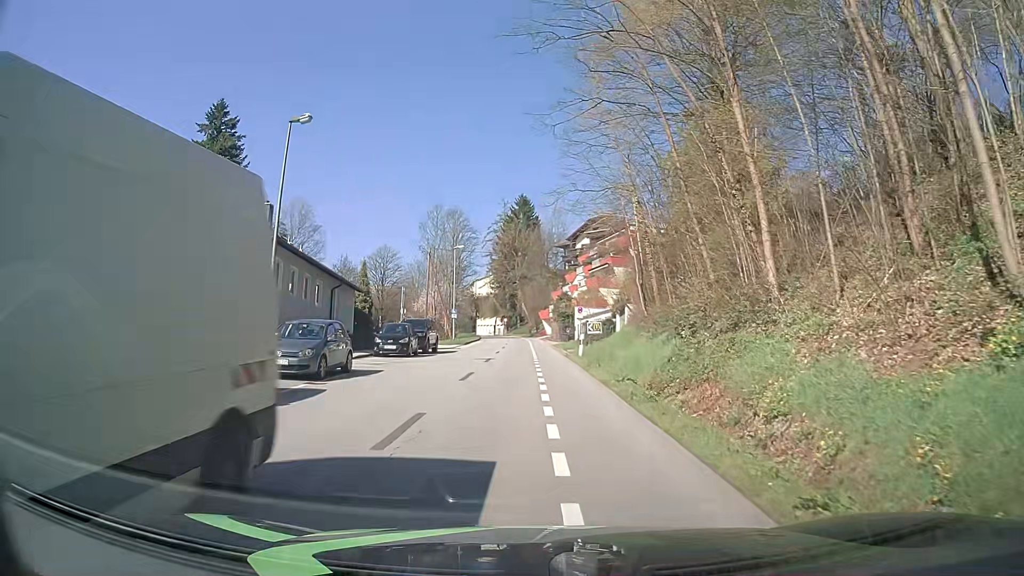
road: tertiary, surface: asphalt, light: Day
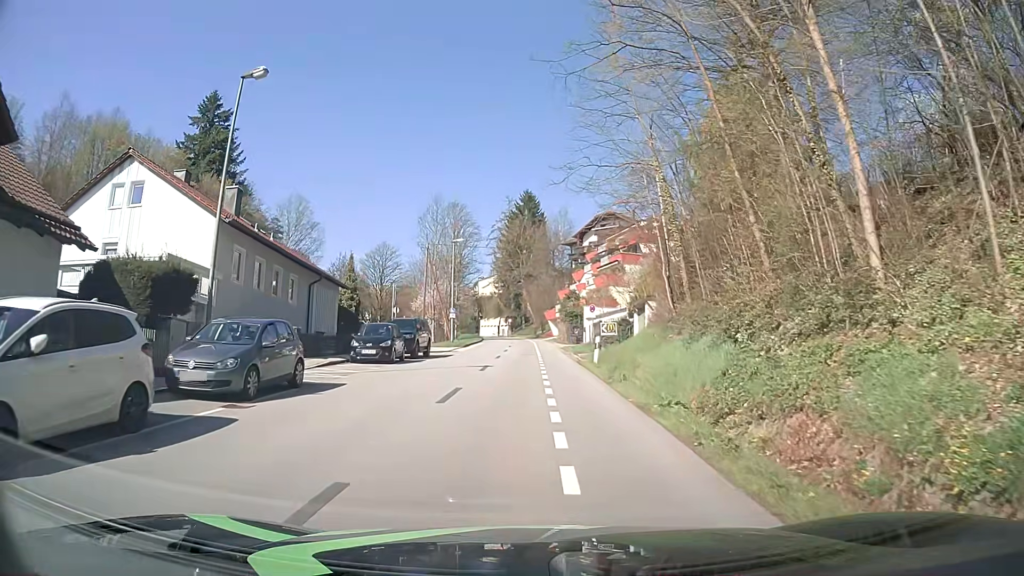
(0.0, +4.7) m; -1°
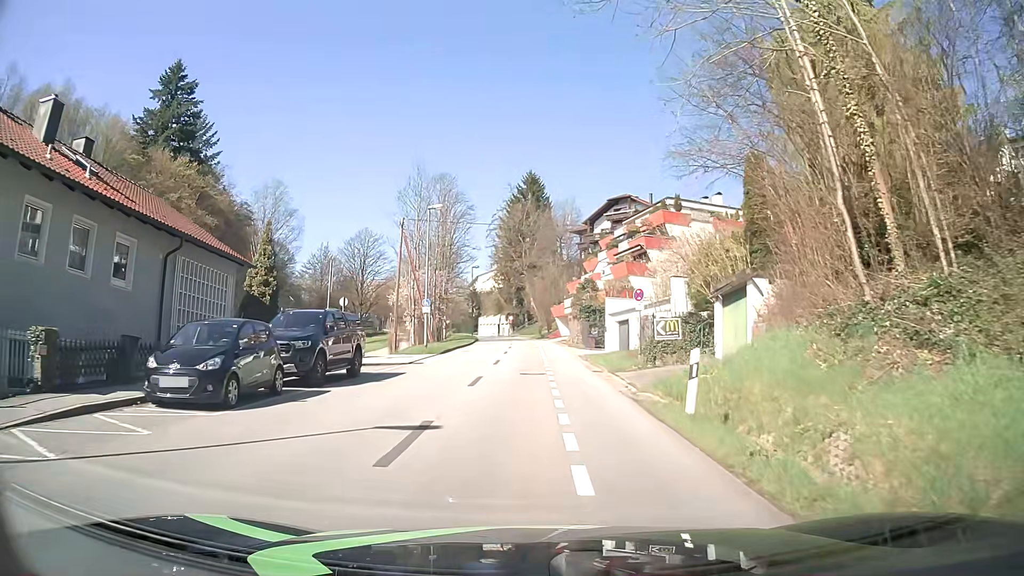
(0.0, +14.1) m; 0°
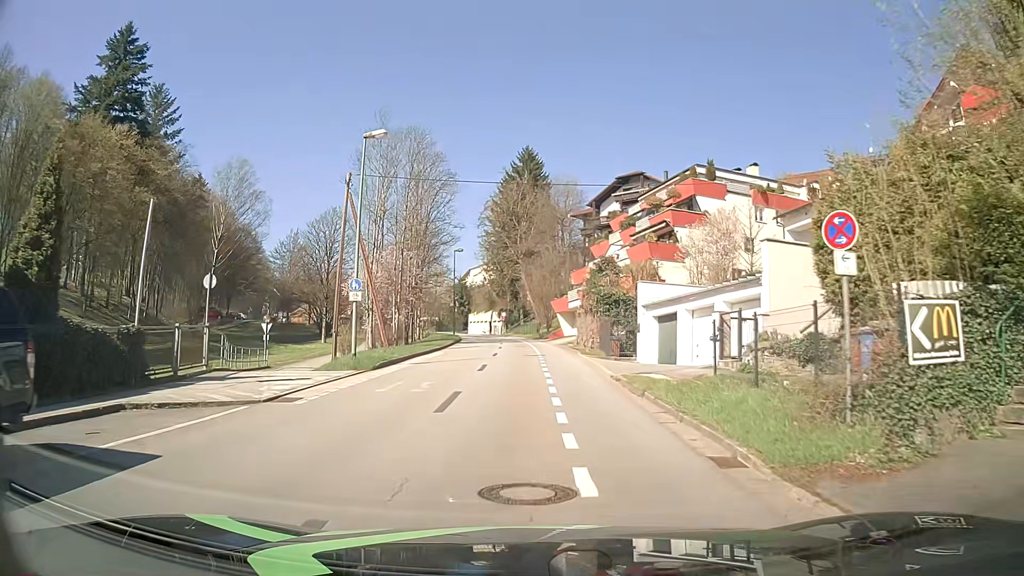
(0.0, +14.1) m; 0°
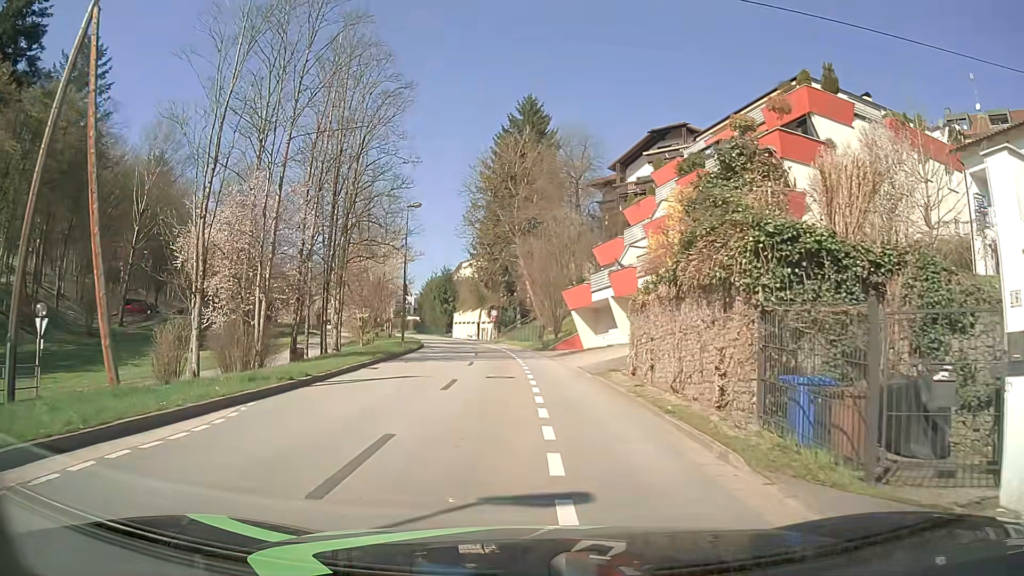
(+0.3, +23.3) m; +1°
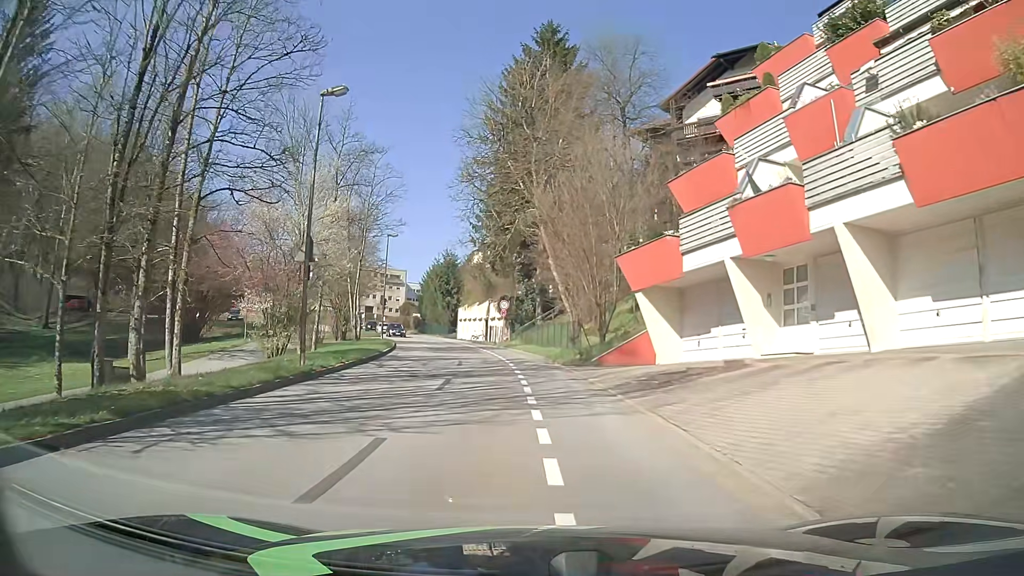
(-0.3, +18.5) m; -2°
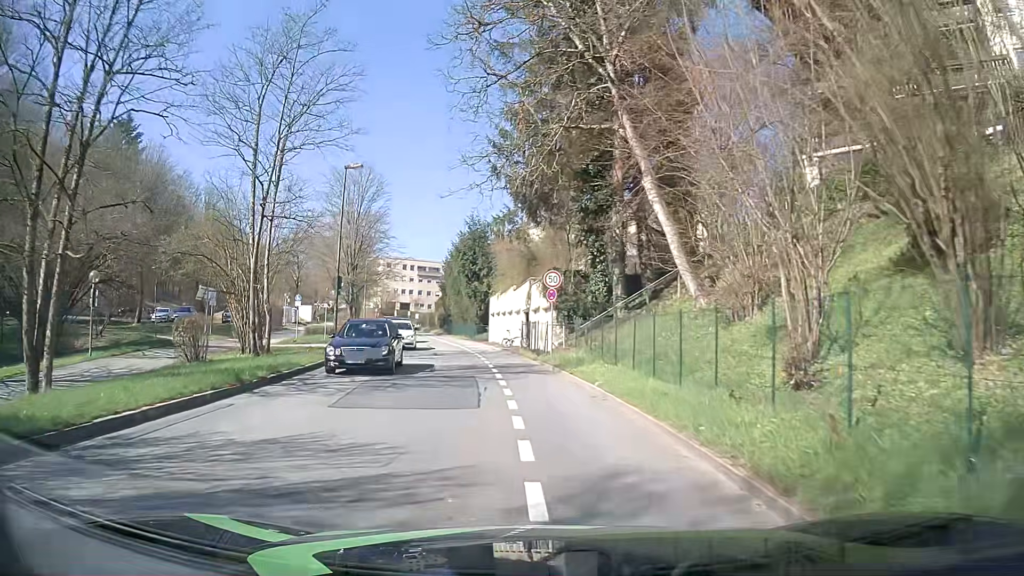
(-0.7, +23.1) m; -5°
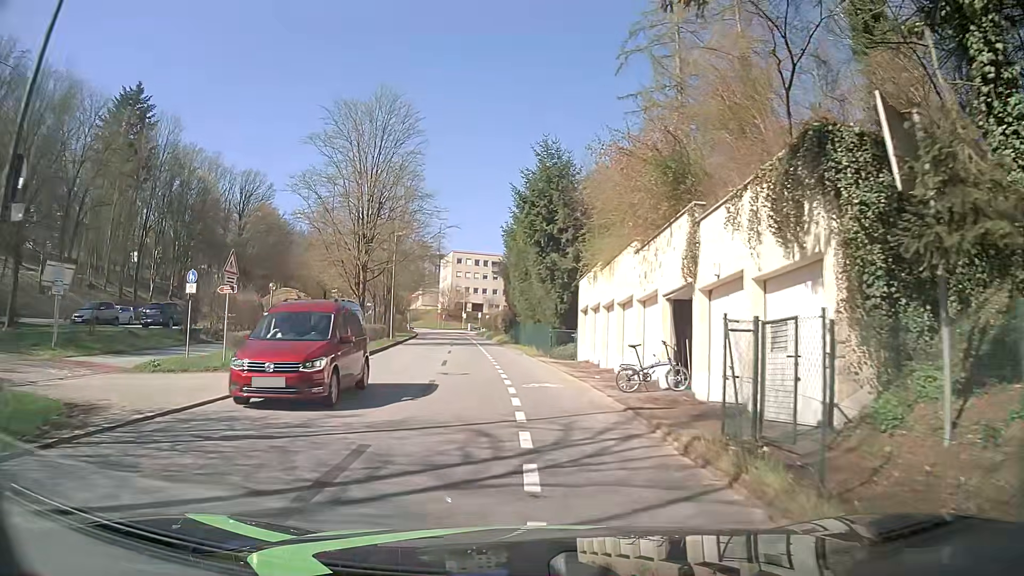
(-1.1, +23.2) m; -6°
(0, +10) (-1, +20) (-2, +30) (-3, +40) (-4, +50) (-6, +60) (-7, +70) (-8, +79) (-11, +89) (-13, +99) m
